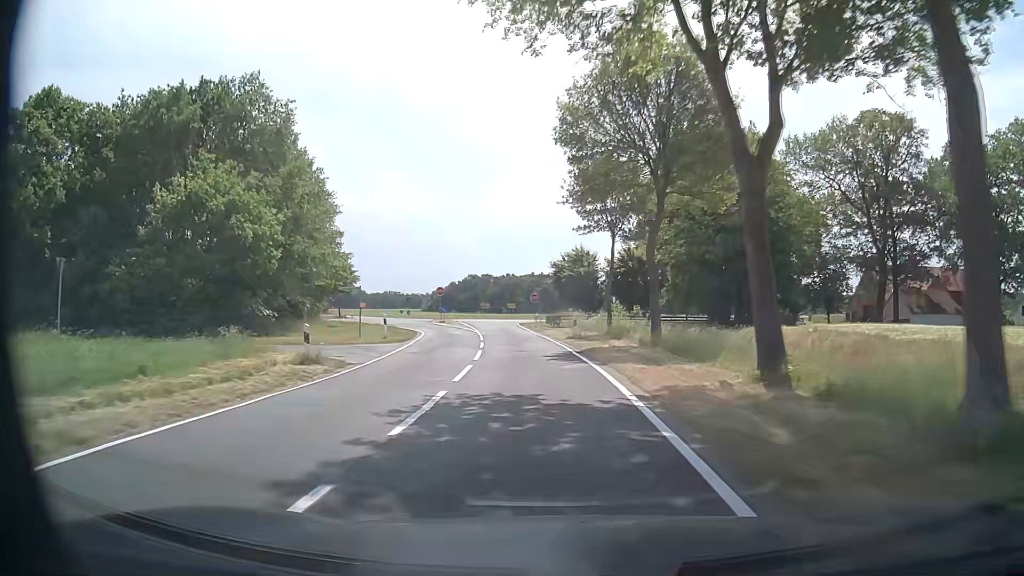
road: tertiary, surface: asphalt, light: Day
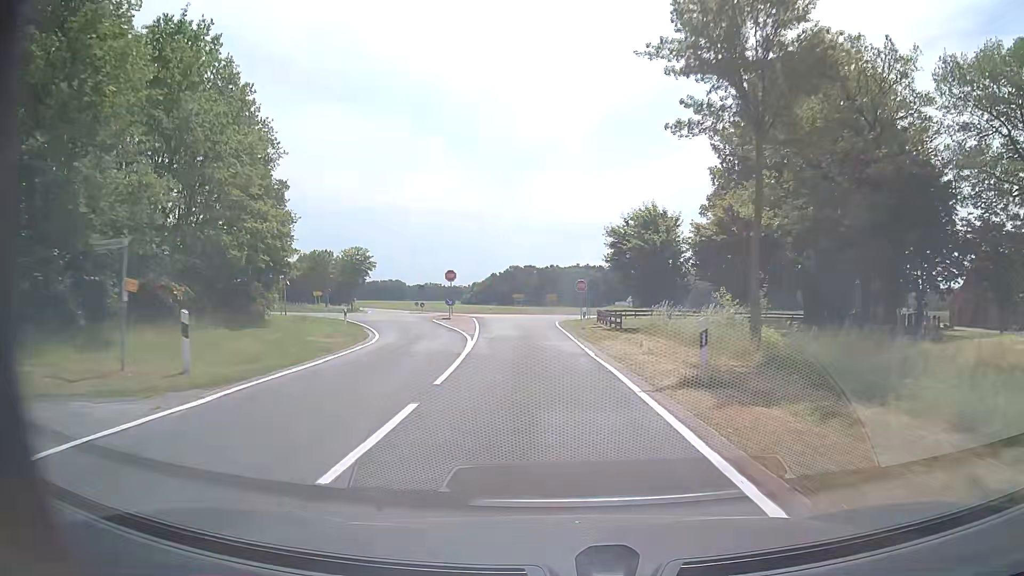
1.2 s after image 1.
(-0.7, +19.9) m; -4°
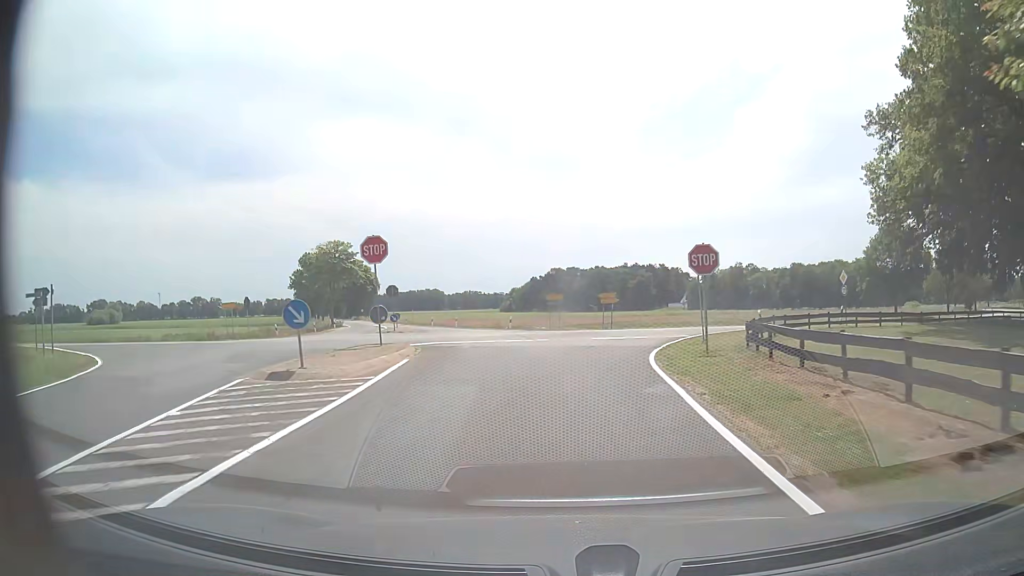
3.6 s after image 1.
(-1.3, +31.4) m; -4°
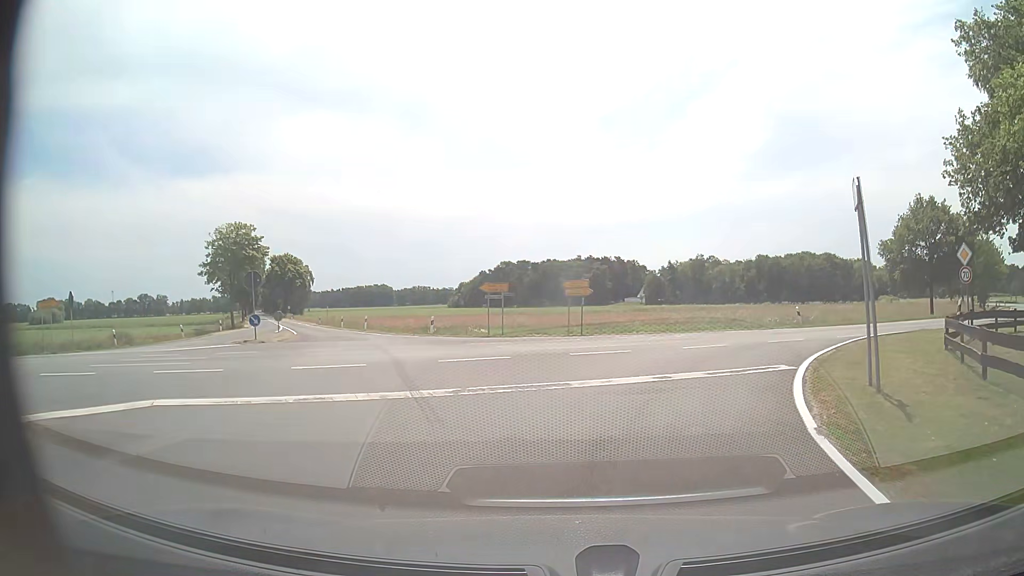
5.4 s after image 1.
(+0.3, +16.2) m; +5°
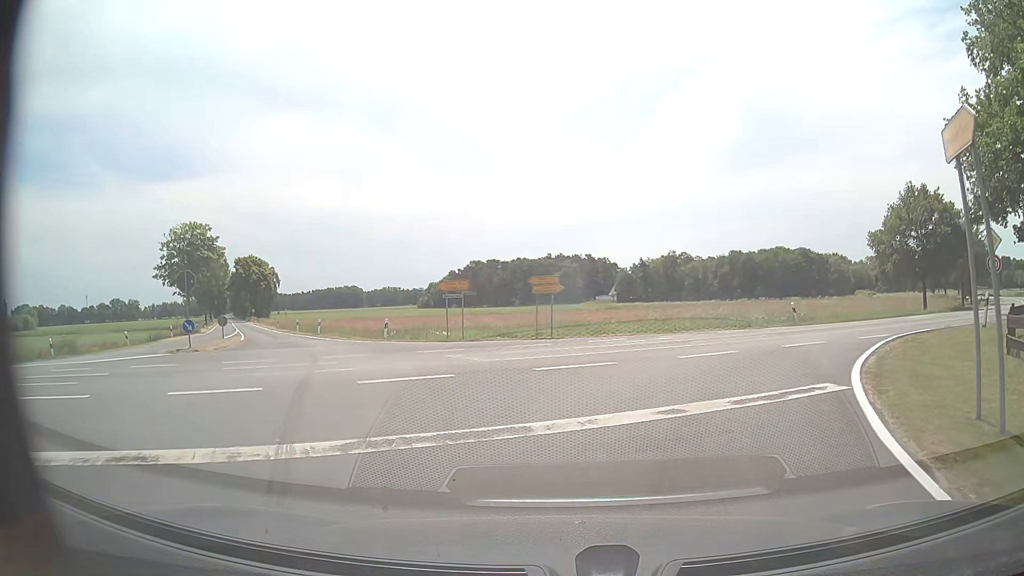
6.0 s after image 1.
(+0.1, +3.4) m; +2°
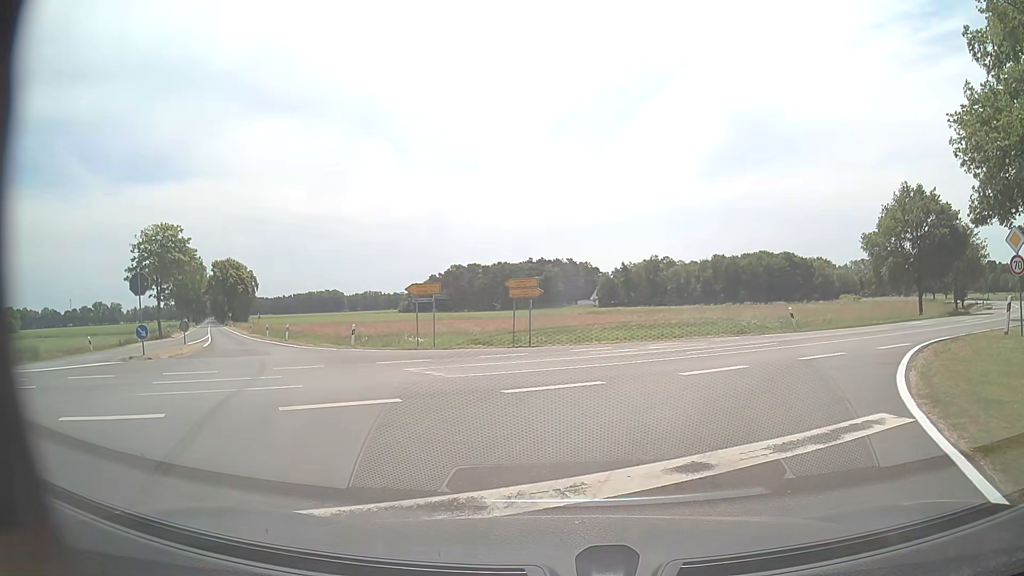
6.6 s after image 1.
(0.0, +2.1) m; +1°
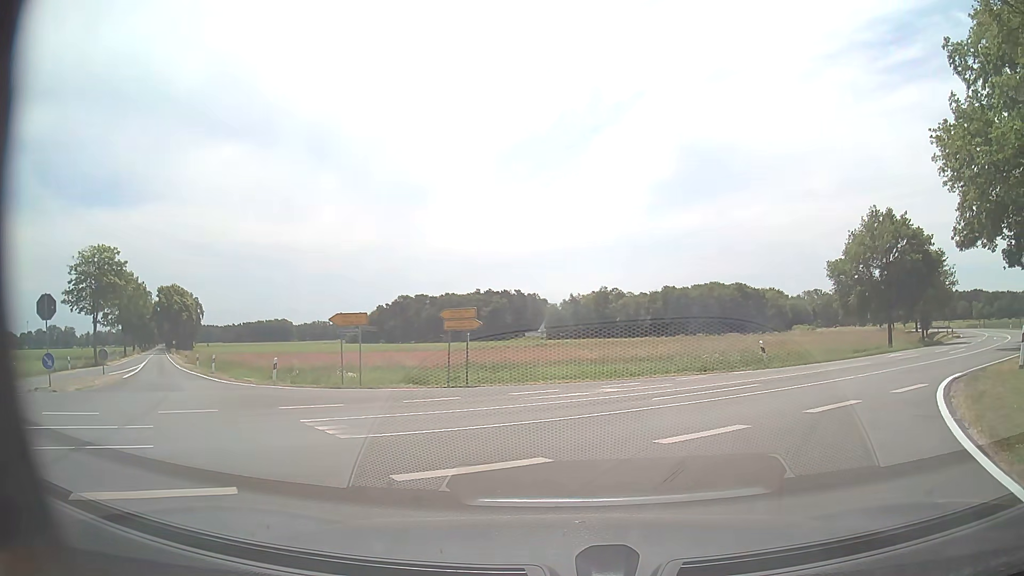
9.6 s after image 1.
(+0.1, +3.3) m; +5°
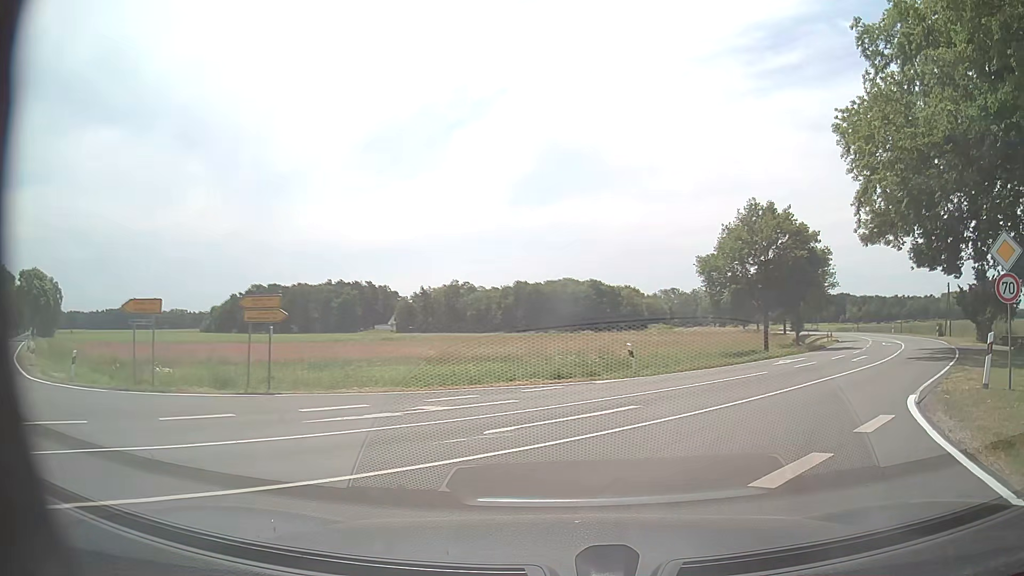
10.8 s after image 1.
(+0.4, +4.9) m; +12°
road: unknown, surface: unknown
(+2, +10) (+8, +18) (+14, +26) (+20, +34) (+25, +43) (+29, +51) (+33, +61) (+37, +70) (+39, +80) (+42, +89) m
